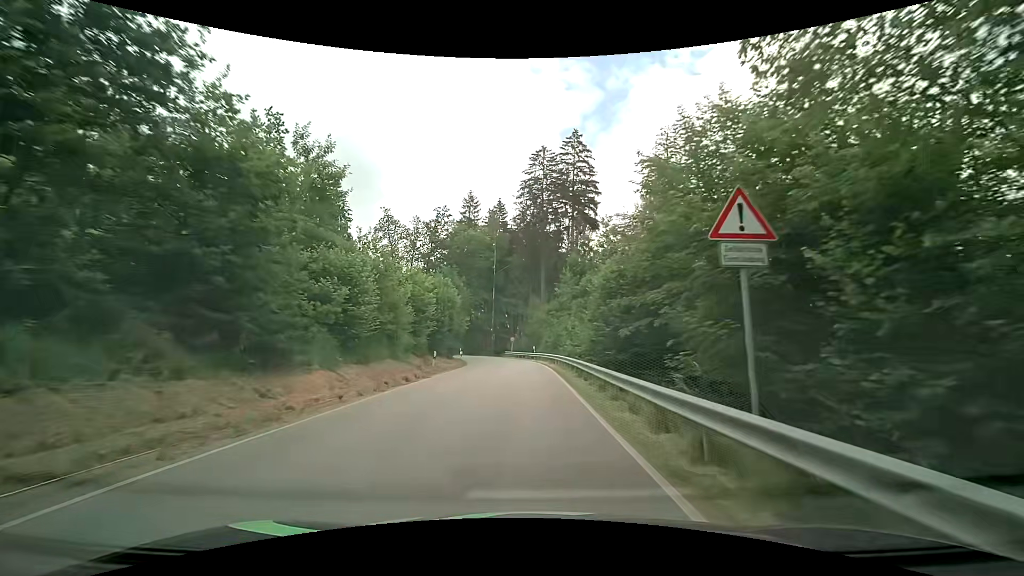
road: secondary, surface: asphalt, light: Day
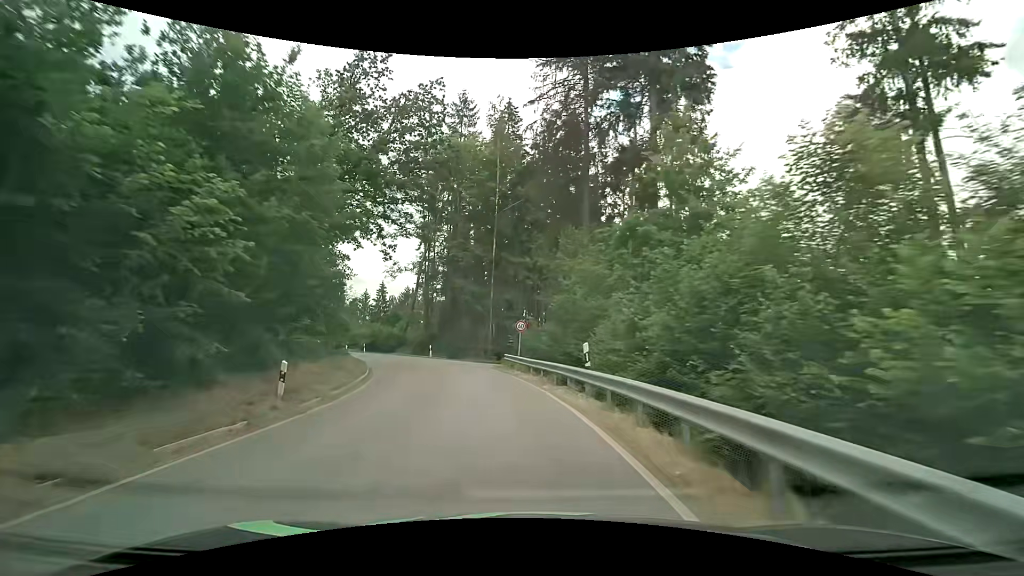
(-0.6, +35.7) m; -4°
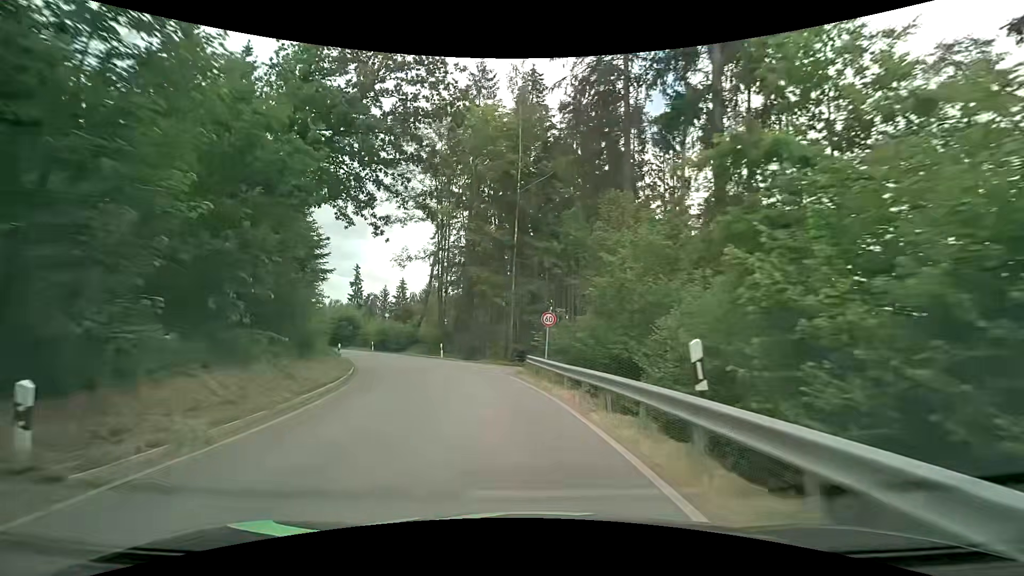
(-0.1, +6.4) m; -2°
(-1, +10) (-2, +20) (-5, +29) (-10, +38) (-15, +47) (-22, +54) (-30, +60) (-38, +66) (-47, +70) (-57, +73) m
